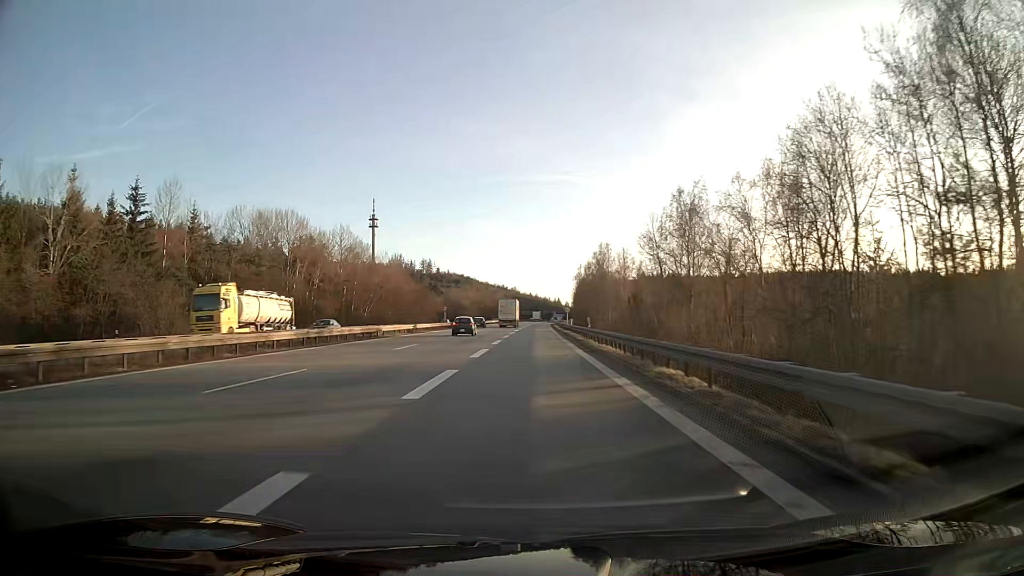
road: motorway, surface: asphalt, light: Day
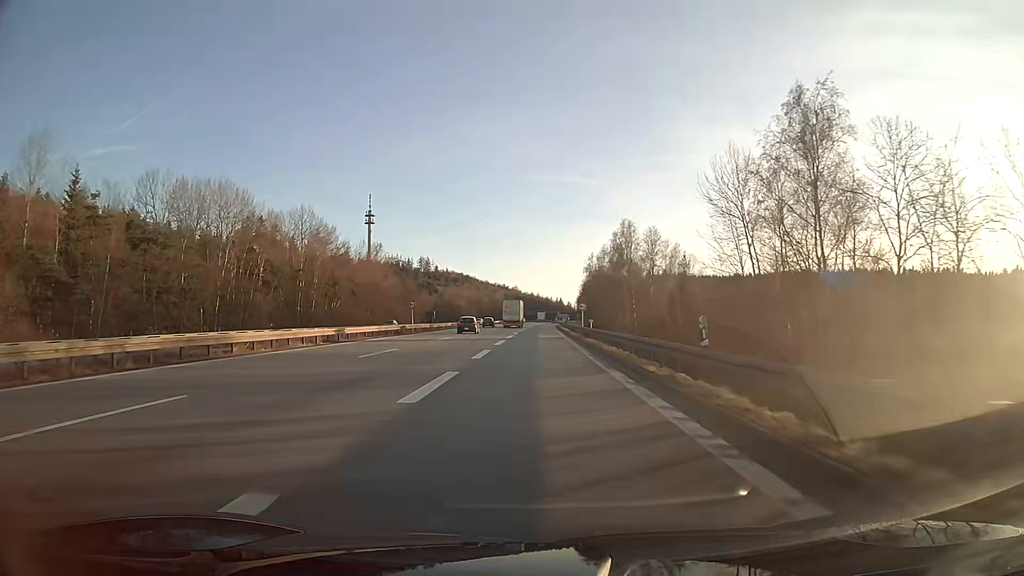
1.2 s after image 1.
(-0.1, +24.7) m; 0°
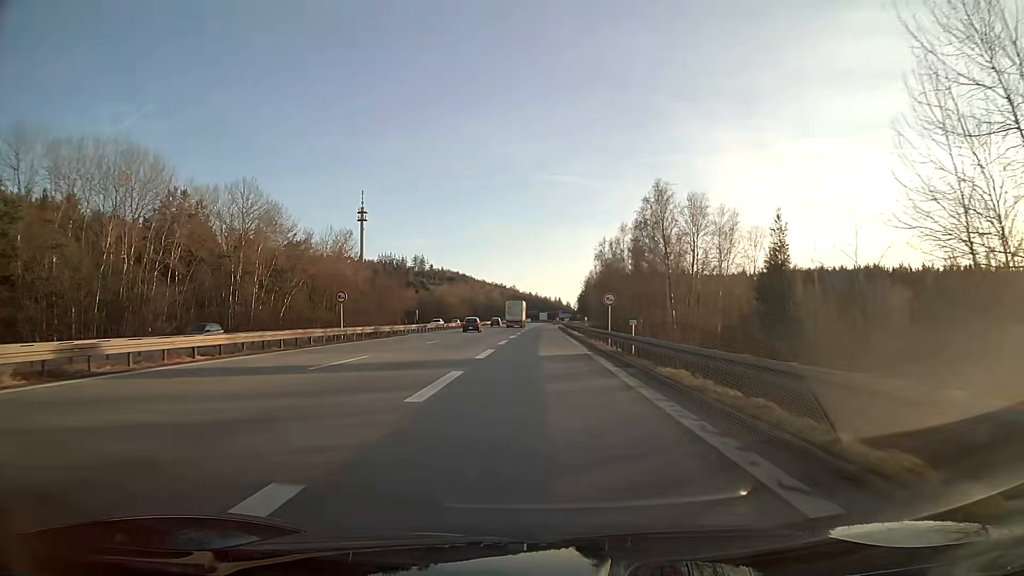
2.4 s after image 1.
(0.0, +23.3) m; 0°
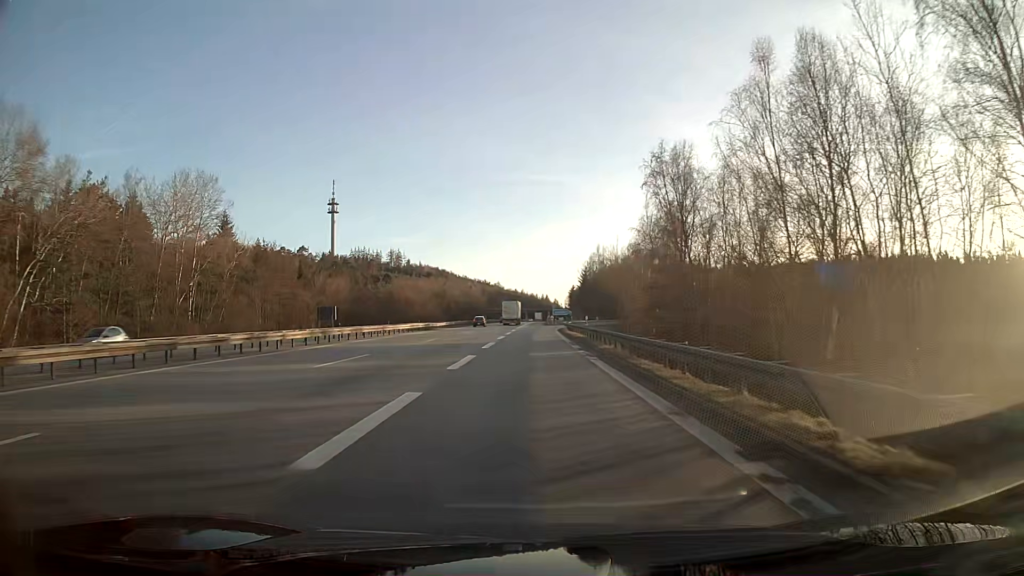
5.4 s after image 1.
(+0.5, +52.4) m; +1°
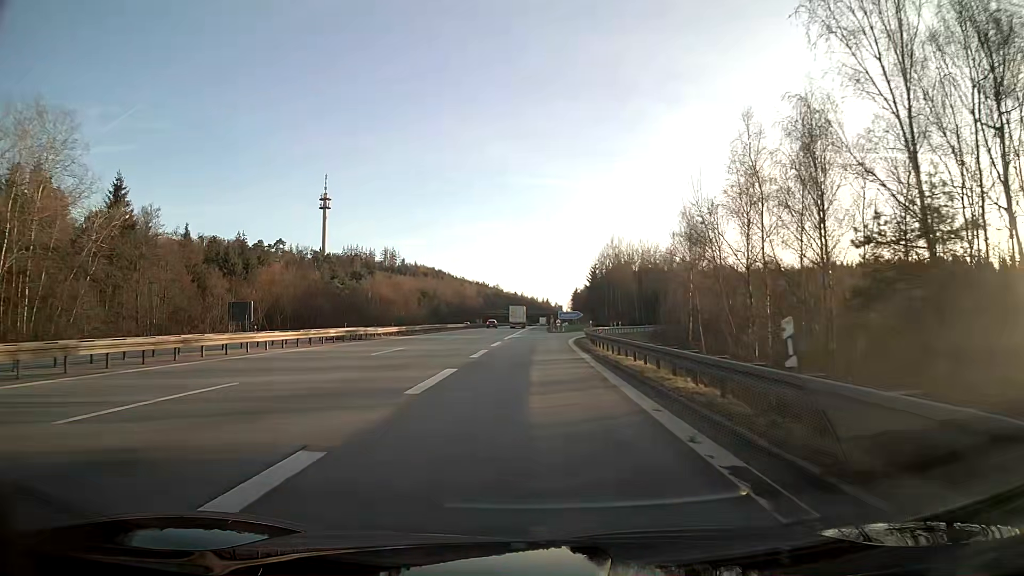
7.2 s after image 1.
(0.0, +29.4) m; 0°
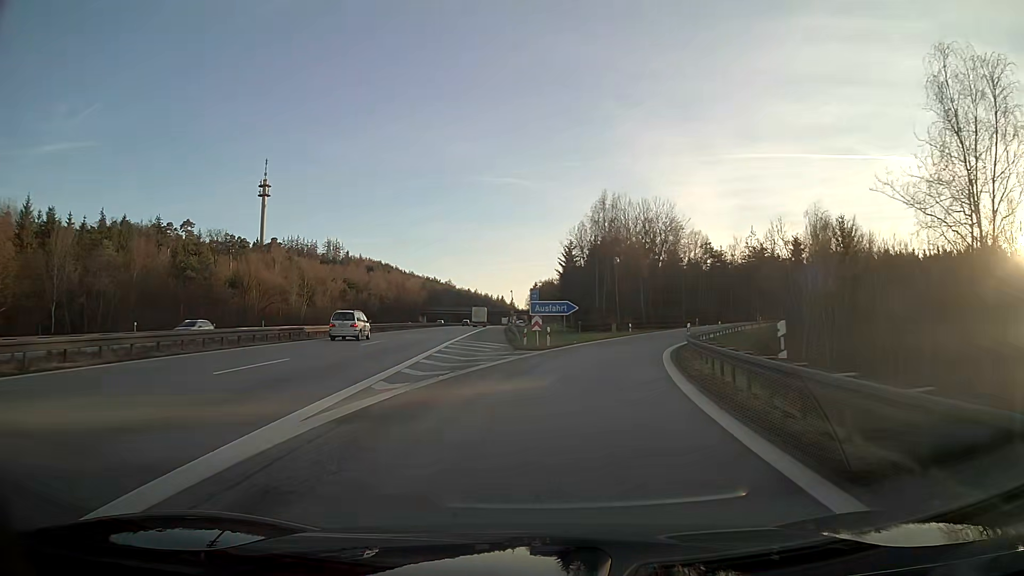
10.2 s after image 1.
(+0.9, +48.0) m; +5°
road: motorway_link
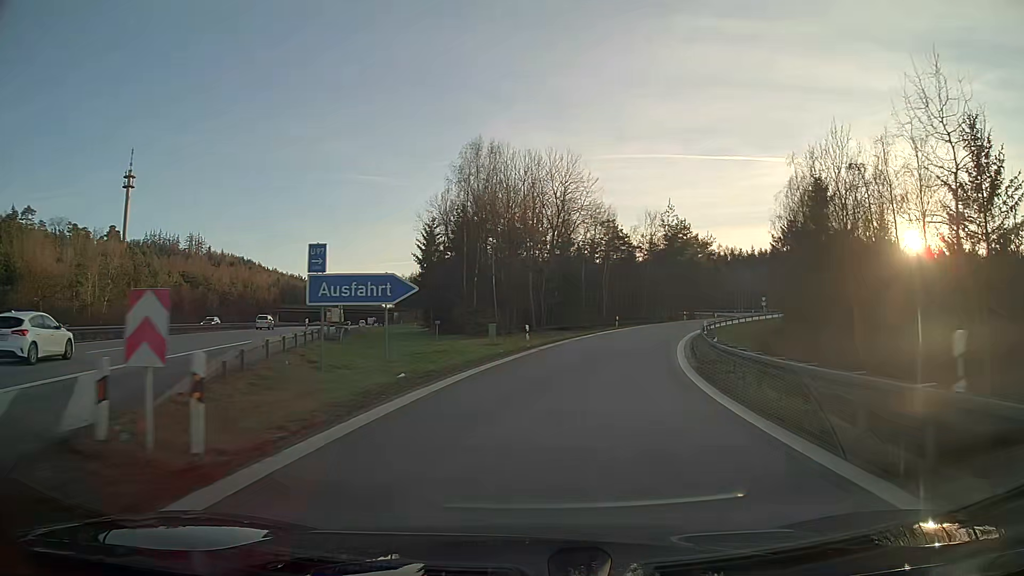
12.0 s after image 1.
(+2.6, +27.9) m; +11°
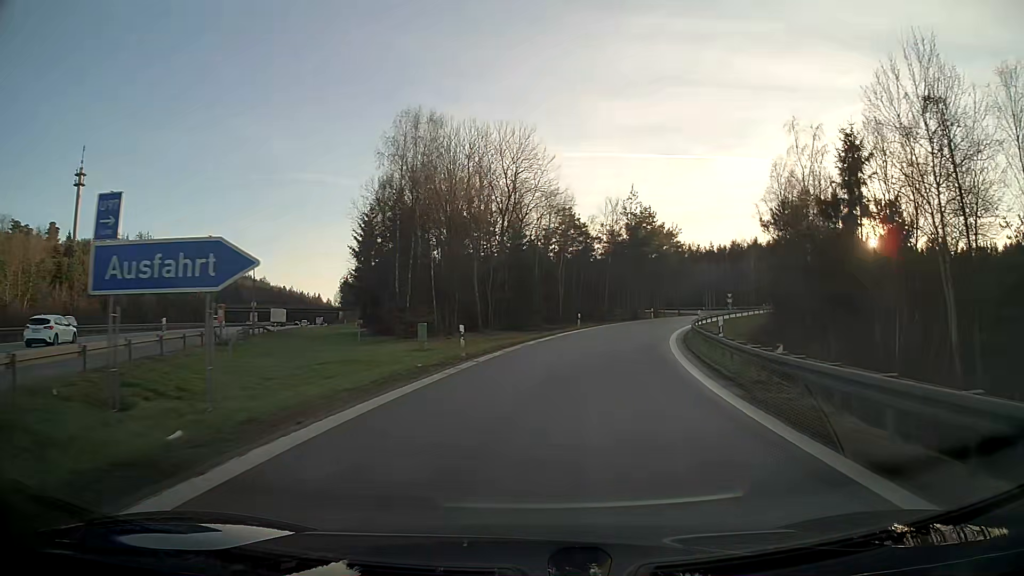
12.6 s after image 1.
(+0.3, +9.3) m; +4°
